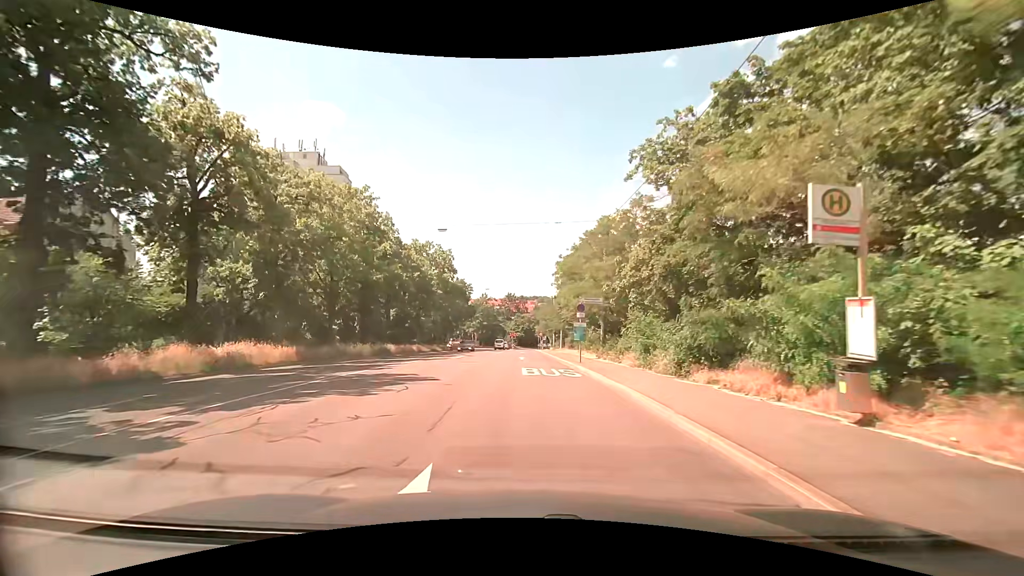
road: secondary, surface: asphalt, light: Day
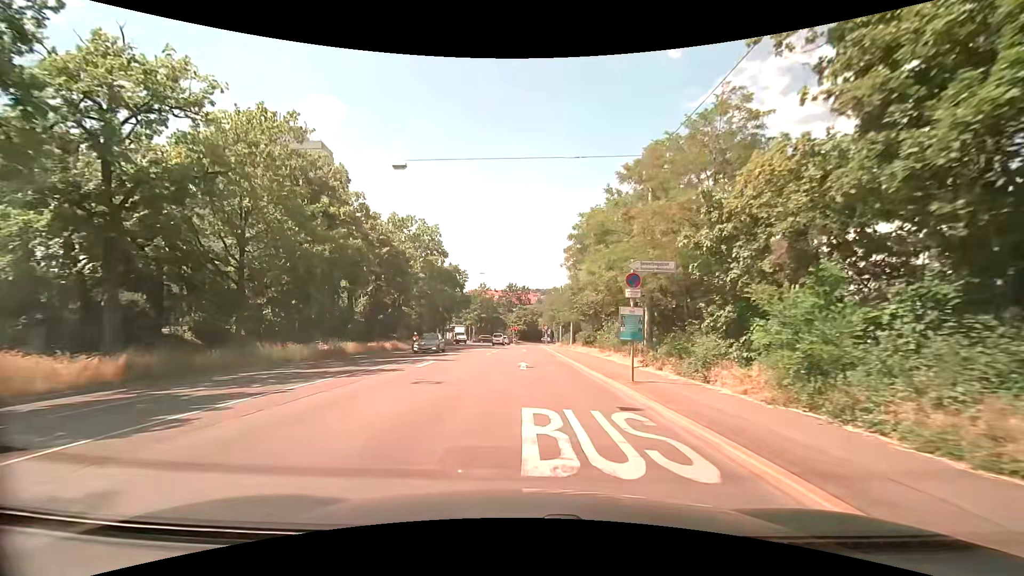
(-0.2, +11.5) m; -1°
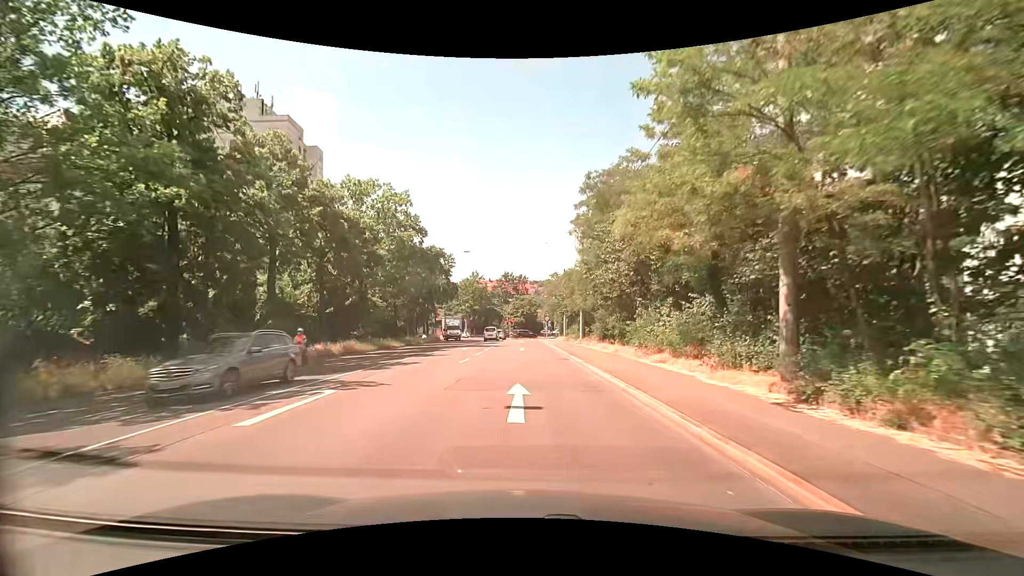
(0.0, +11.5) m; 0°
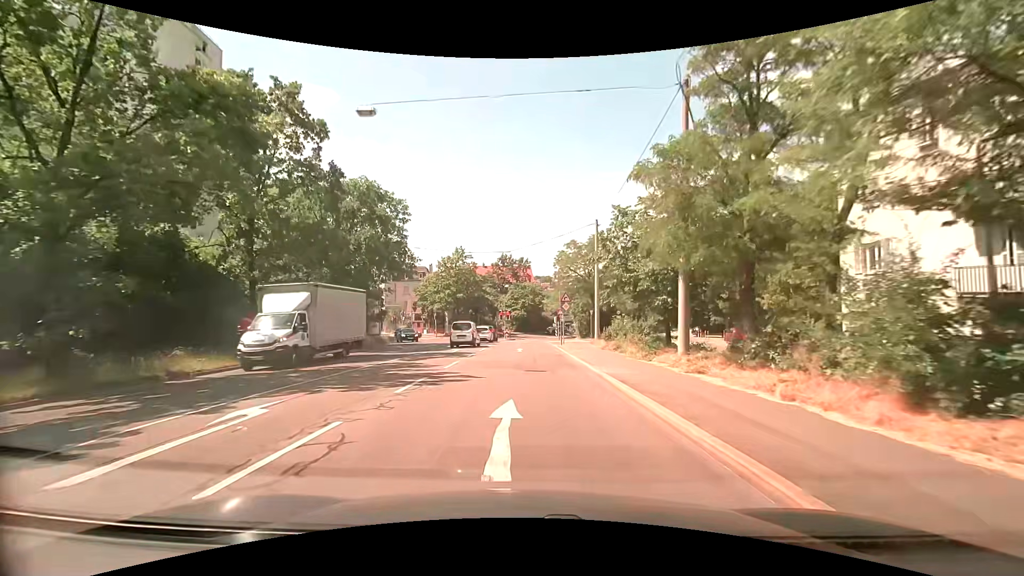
(-0.1, +27.8) m; 0°
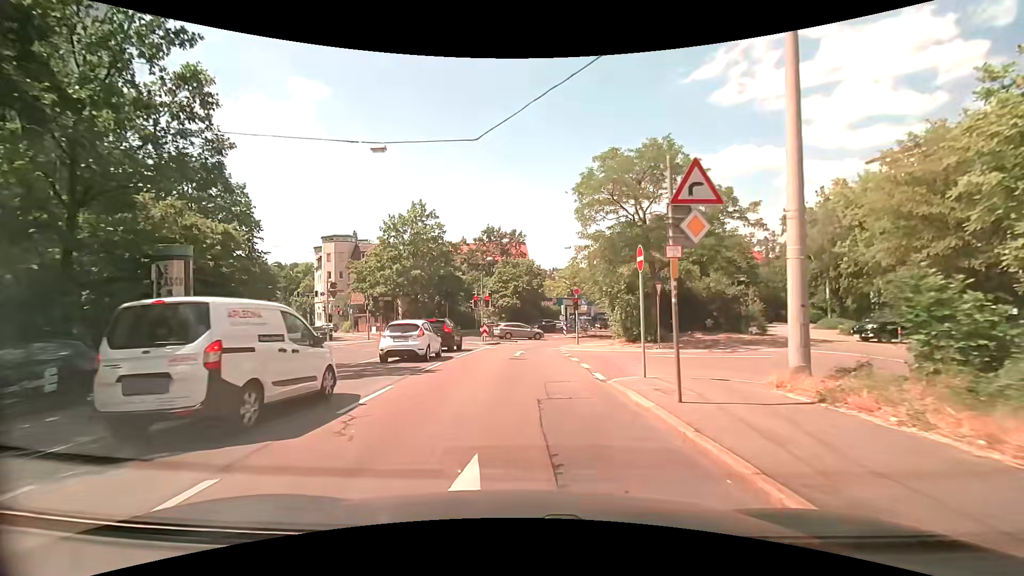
(-0.2, +26.8) m; 0°
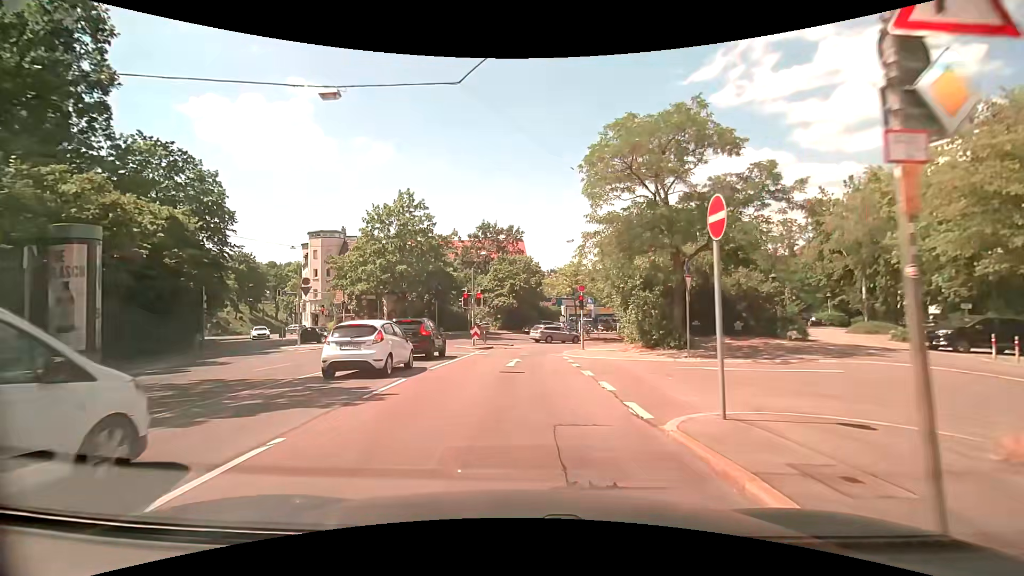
(0.0, +4.5) m; 0°
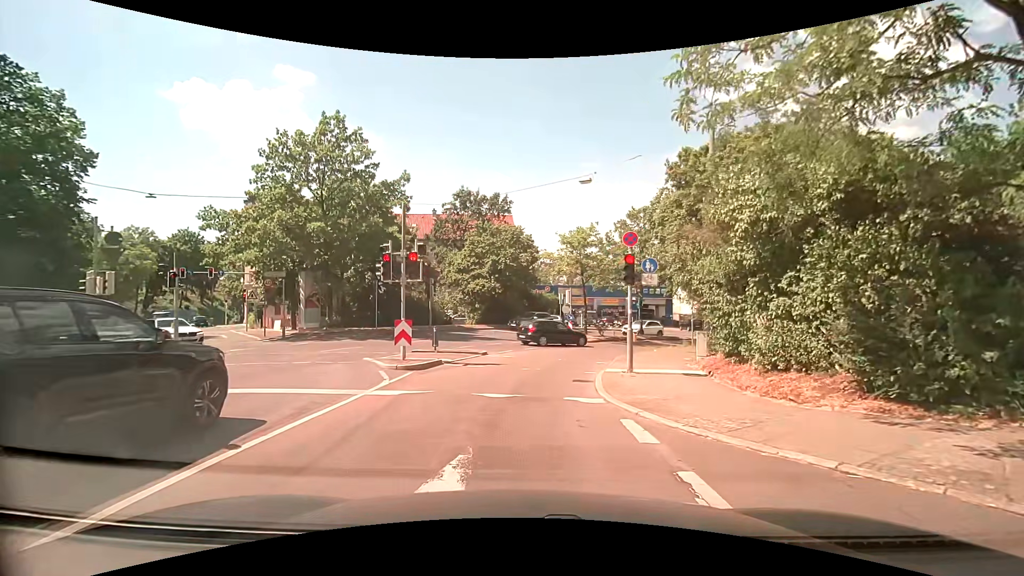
(+0.4, +15.4) m; +1°
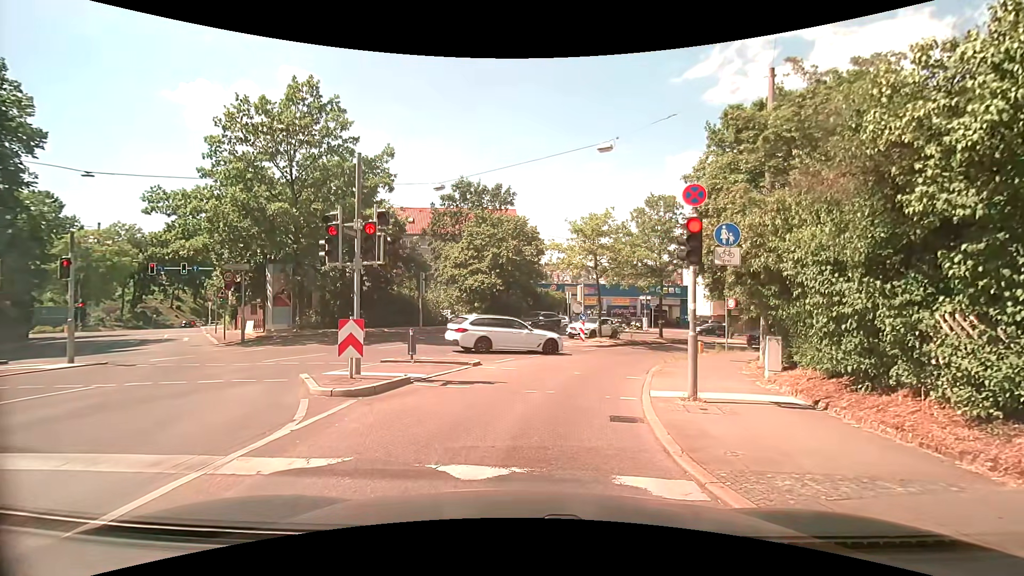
(0.0, +4.5) m; +1°
